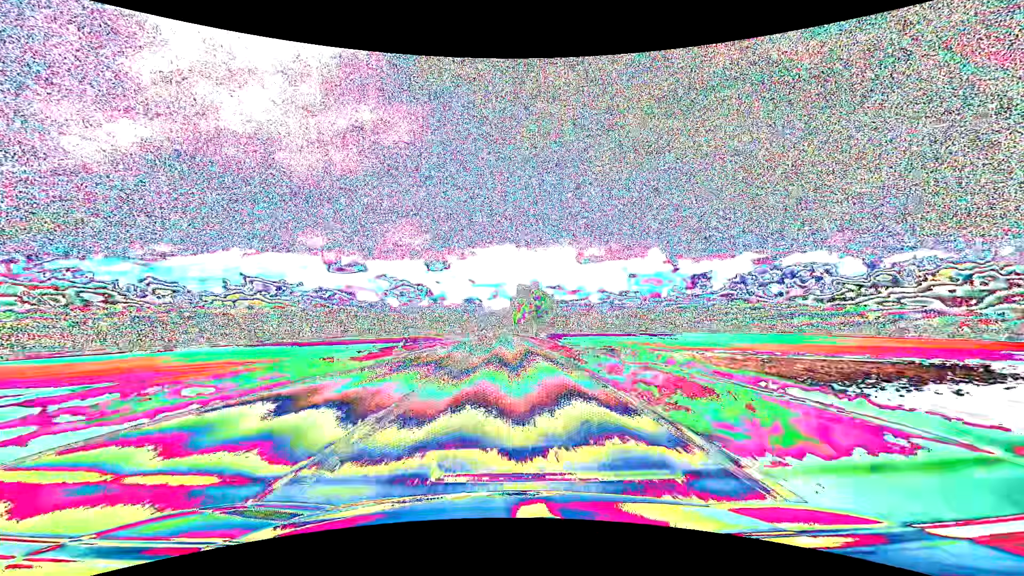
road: primary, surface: asphalt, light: Day
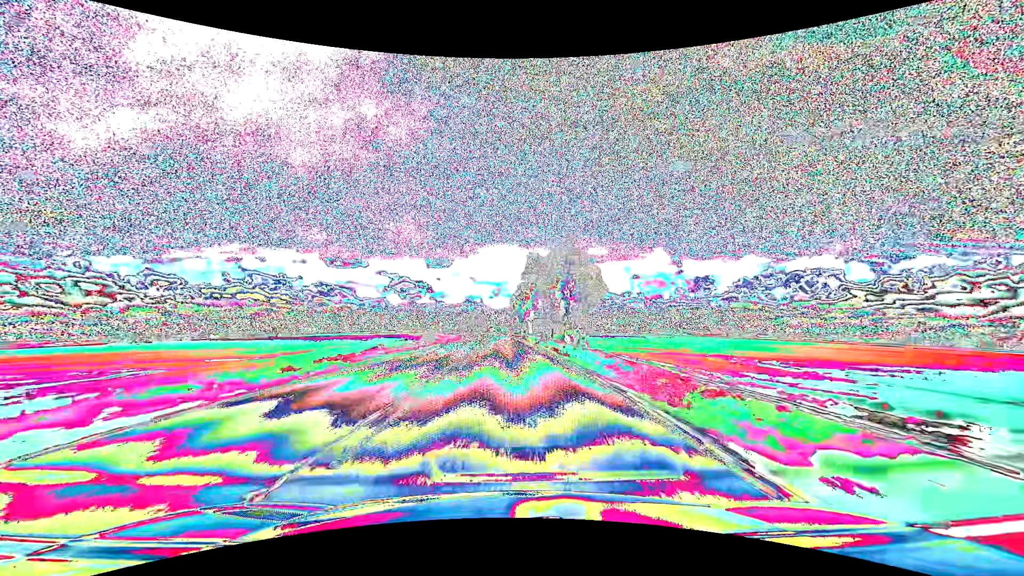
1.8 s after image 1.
(0.0, +47.5) m; 0°
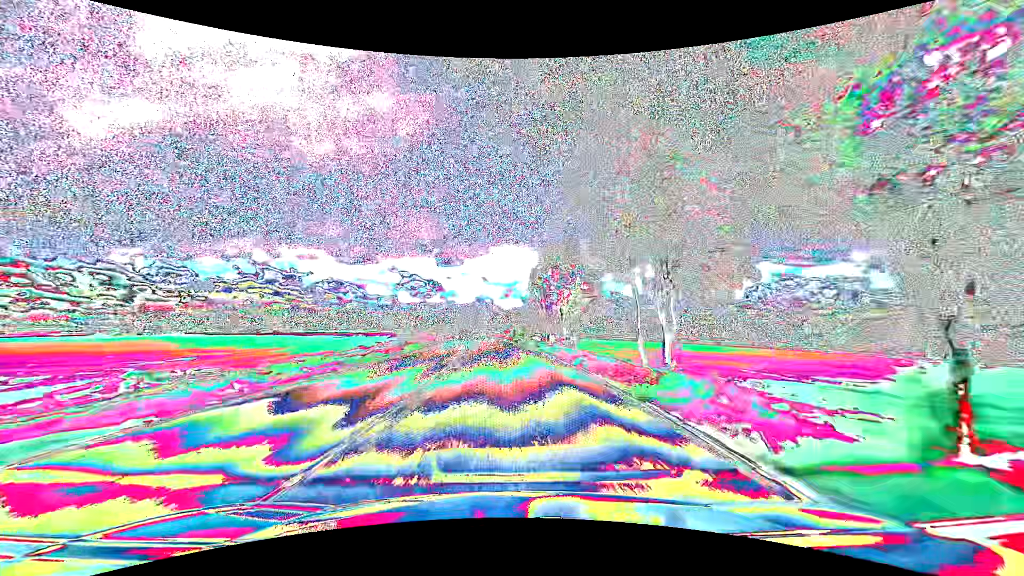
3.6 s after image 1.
(-0.3, +47.5) m; -1°
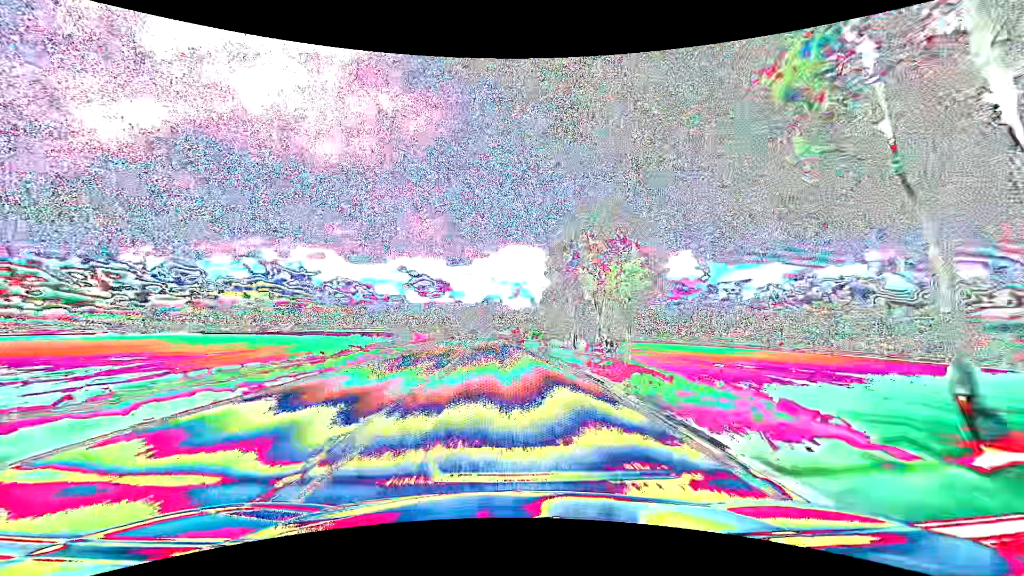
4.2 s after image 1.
(-0.1, +15.8) m; -1°
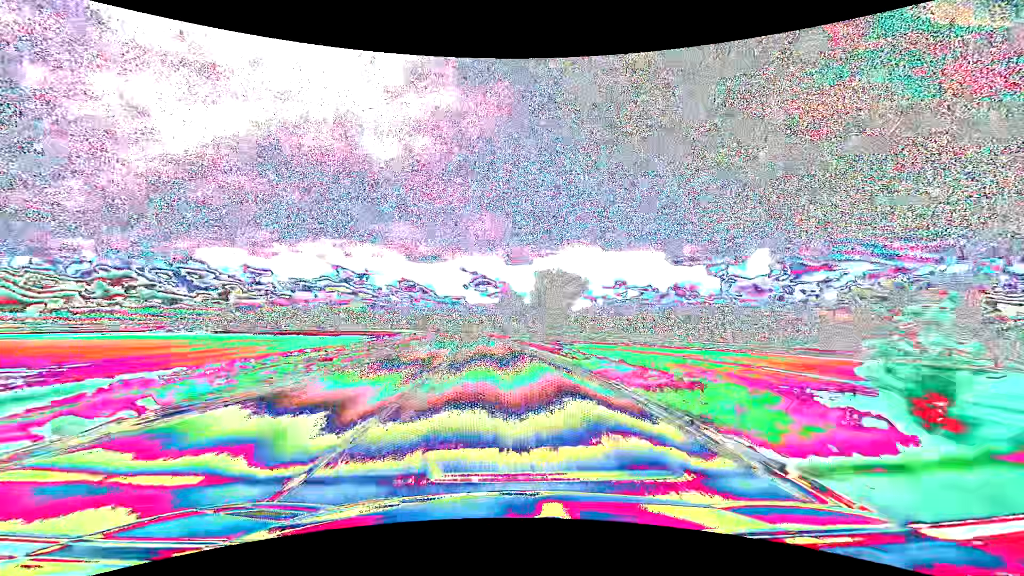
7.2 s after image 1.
(-4.3, +79.0) m; -7°
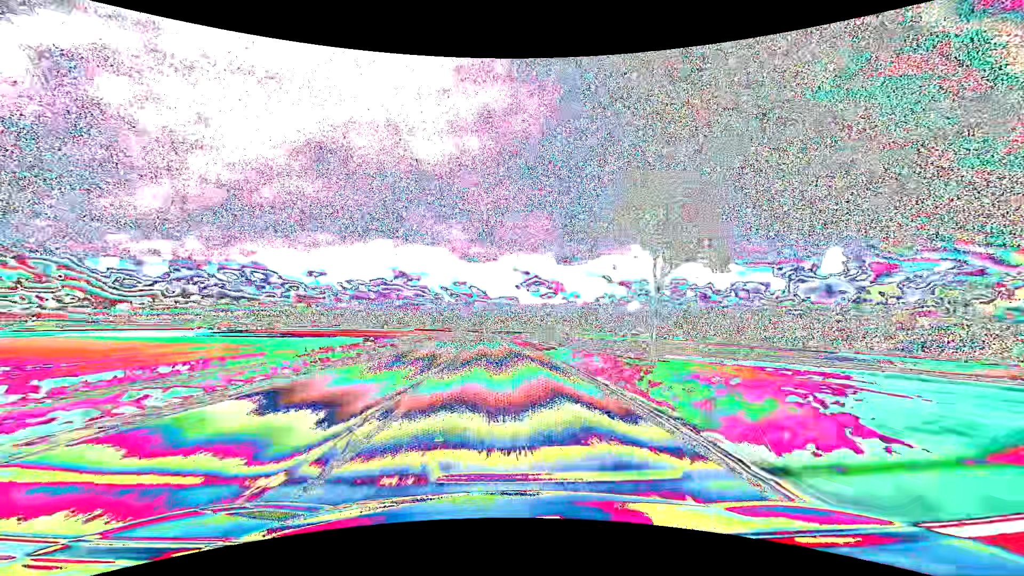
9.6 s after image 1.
(-3.3, +63.3) m; -6°
(0, +10) (0, +20) (-1, +30) (-1, +40) (-2, +50) (-2, +60) (-3, +70) (-4, +80) (-4, +90) (-5, +100) m
